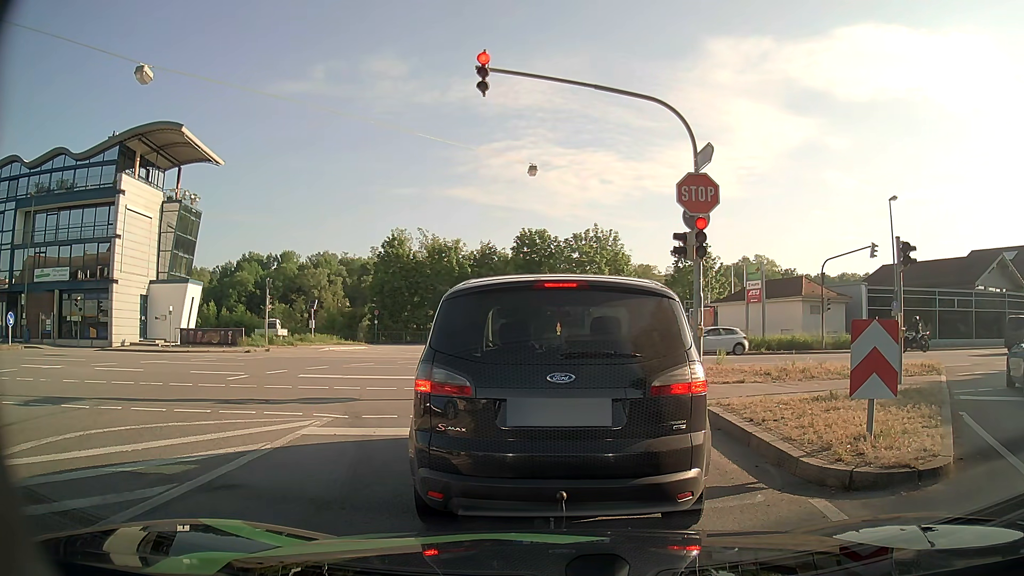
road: tertiary_link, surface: asphalt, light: Day
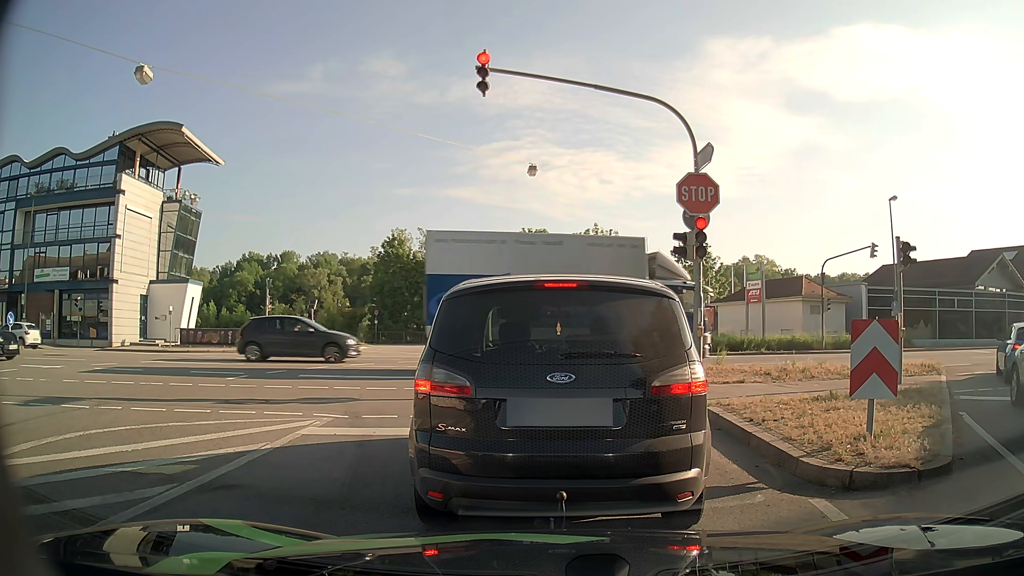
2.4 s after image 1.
(0.0, 0.0) m; 0°
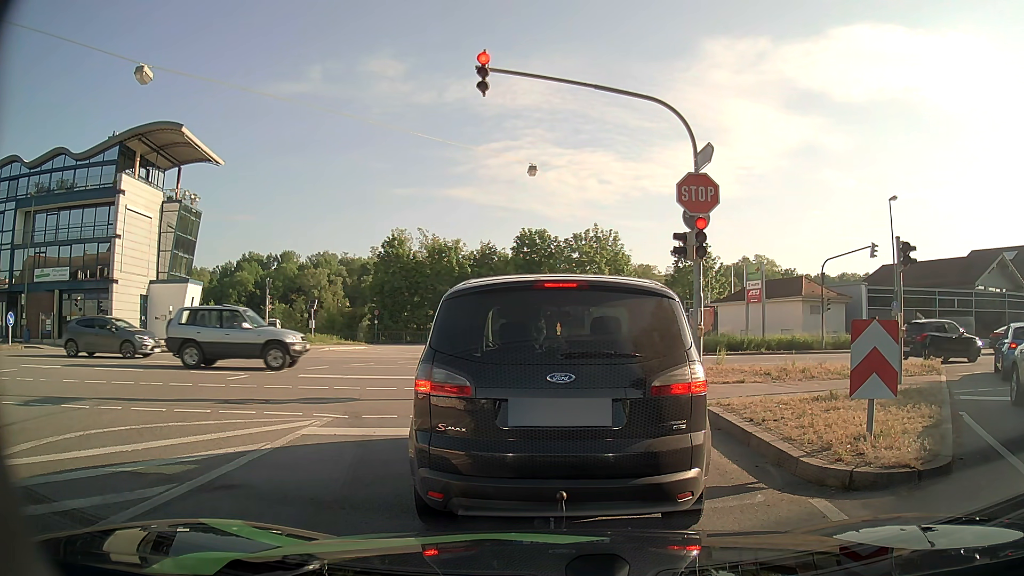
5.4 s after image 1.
(0.0, 0.0) m; 0°
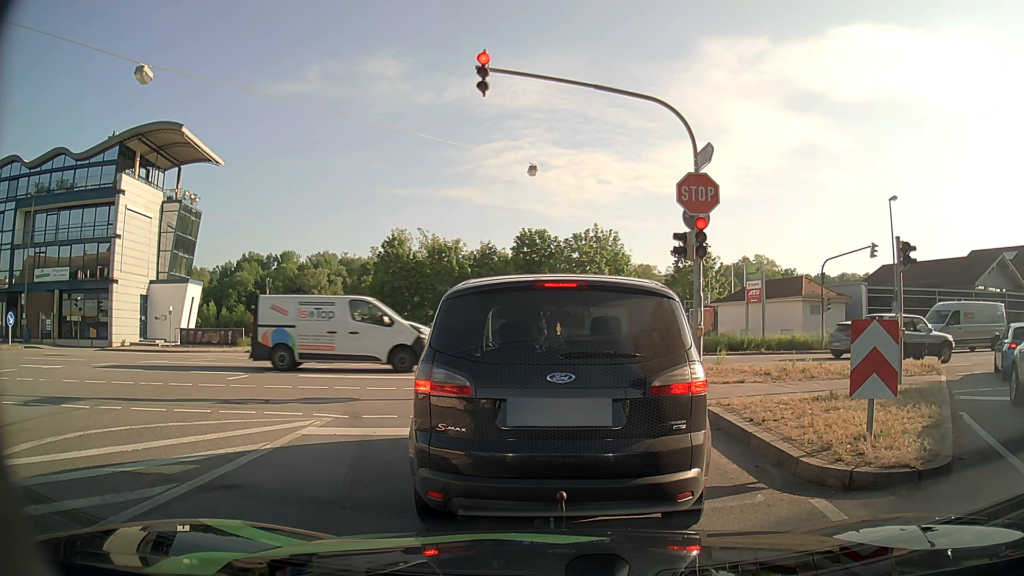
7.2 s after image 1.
(0.0, 0.0) m; 0°
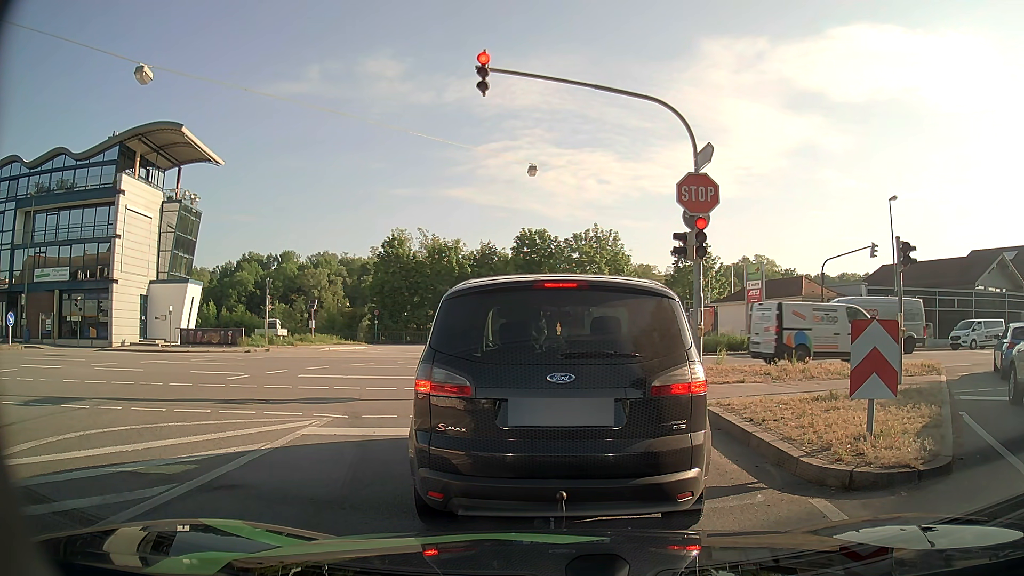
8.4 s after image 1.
(0.0, 0.0) m; 0°
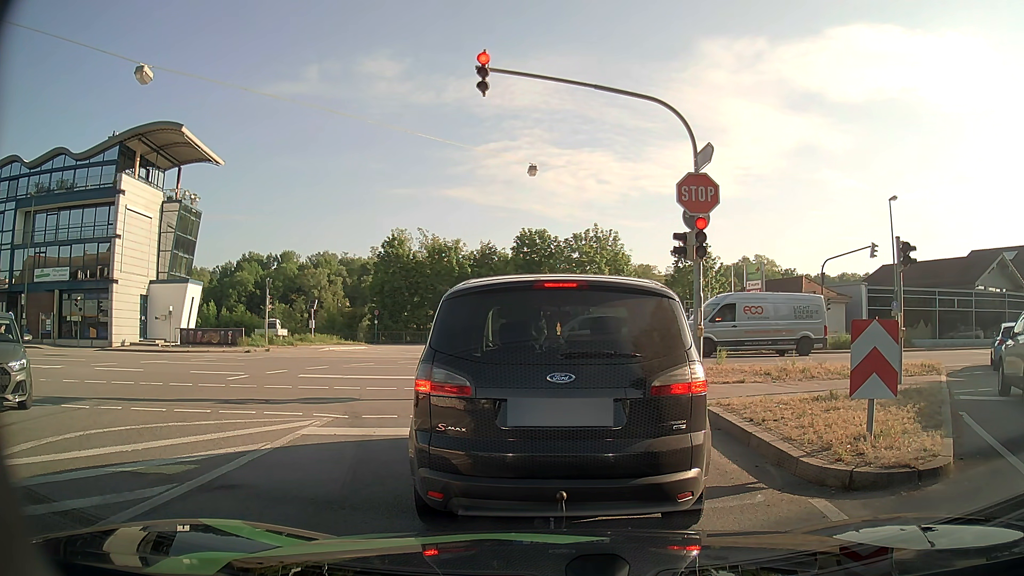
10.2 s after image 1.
(0.0, 0.0) m; 0°
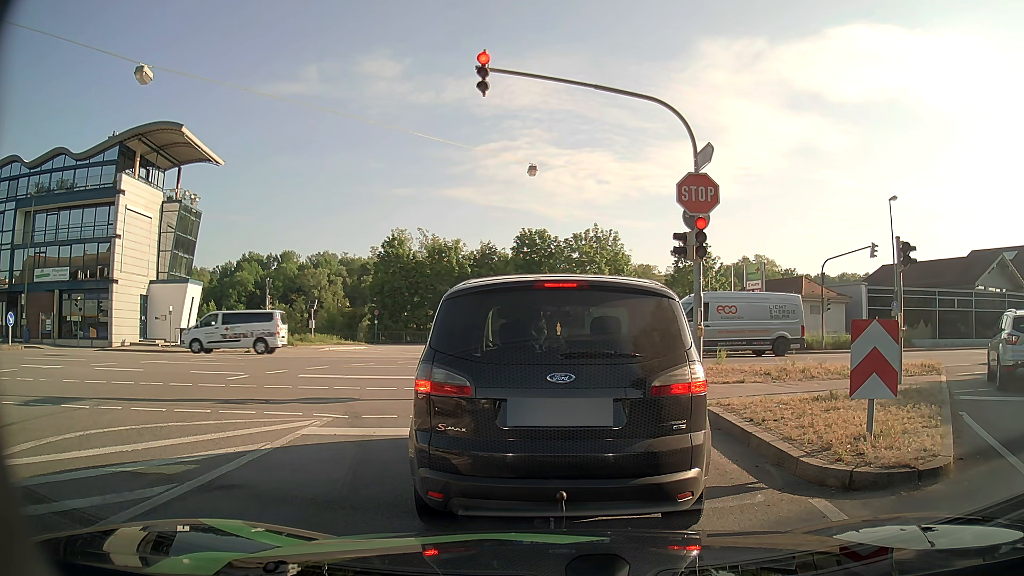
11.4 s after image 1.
(0.0, 0.0) m; 0°
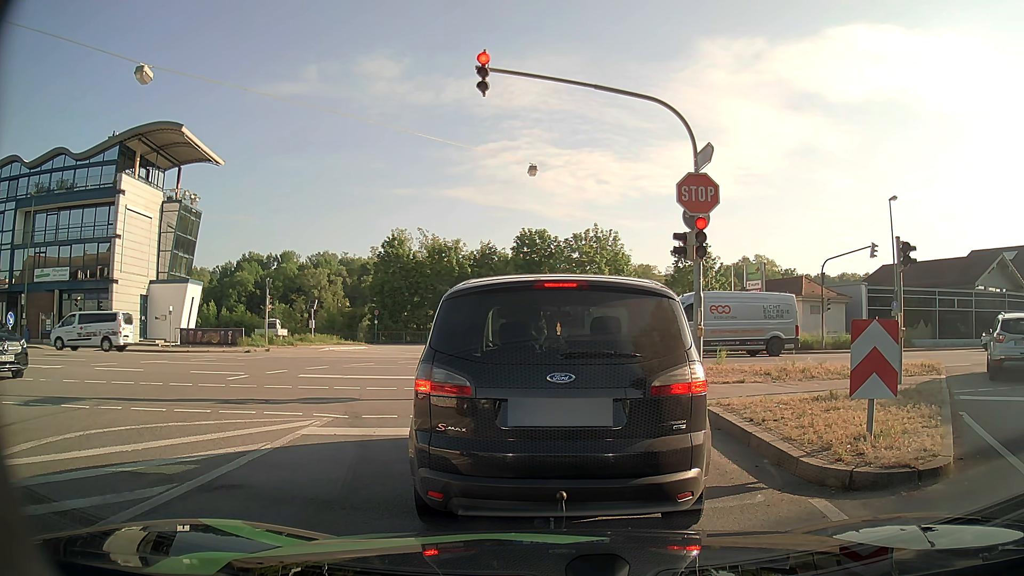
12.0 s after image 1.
(0.0, 0.0) m; 0°
